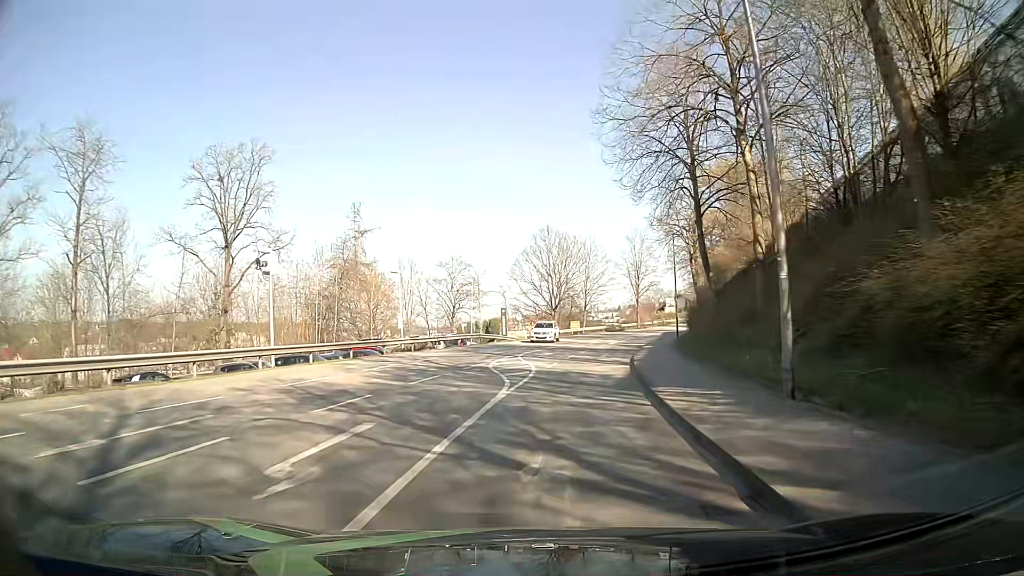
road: tertiary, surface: asphalt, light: Day
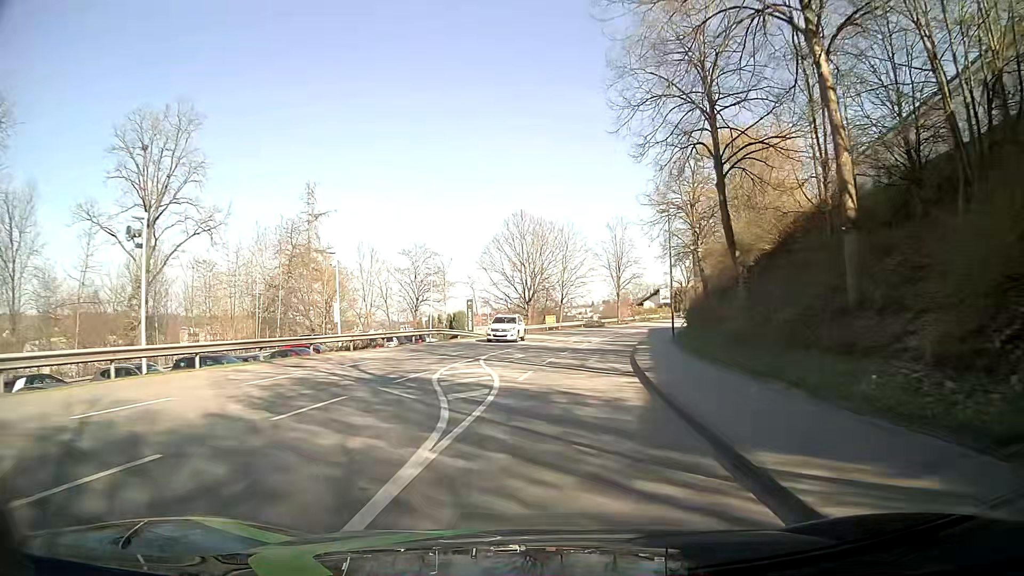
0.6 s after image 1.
(+0.1, +7.5) m; +2°
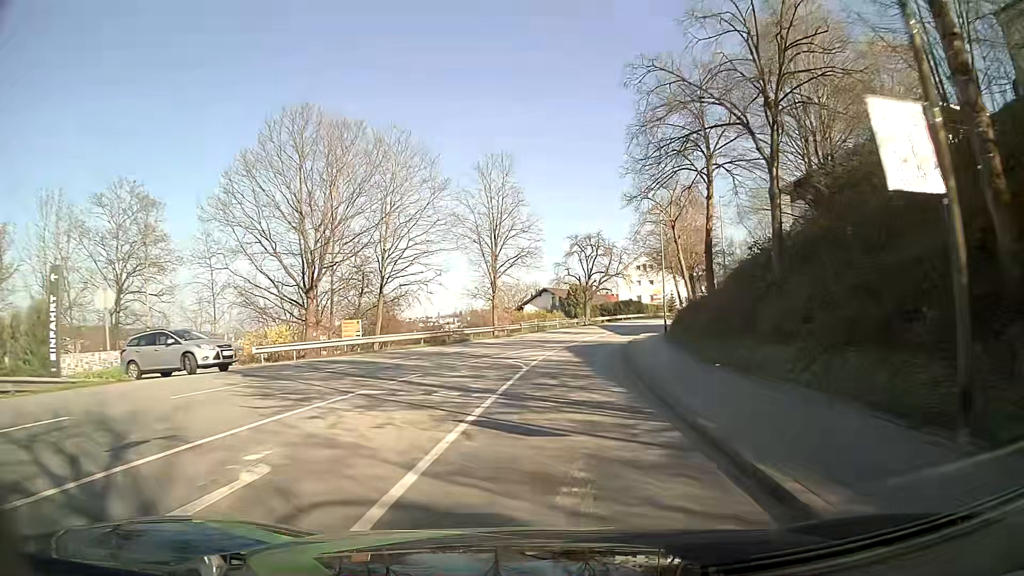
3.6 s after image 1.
(+3.4, +37.4) m; +11°
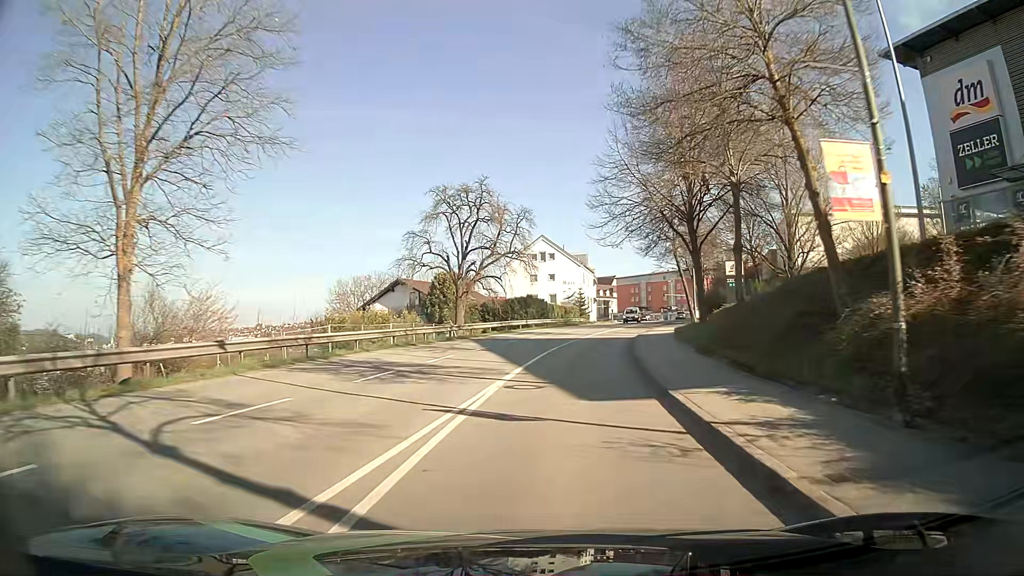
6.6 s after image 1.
(+3.1, +37.4) m; +10°
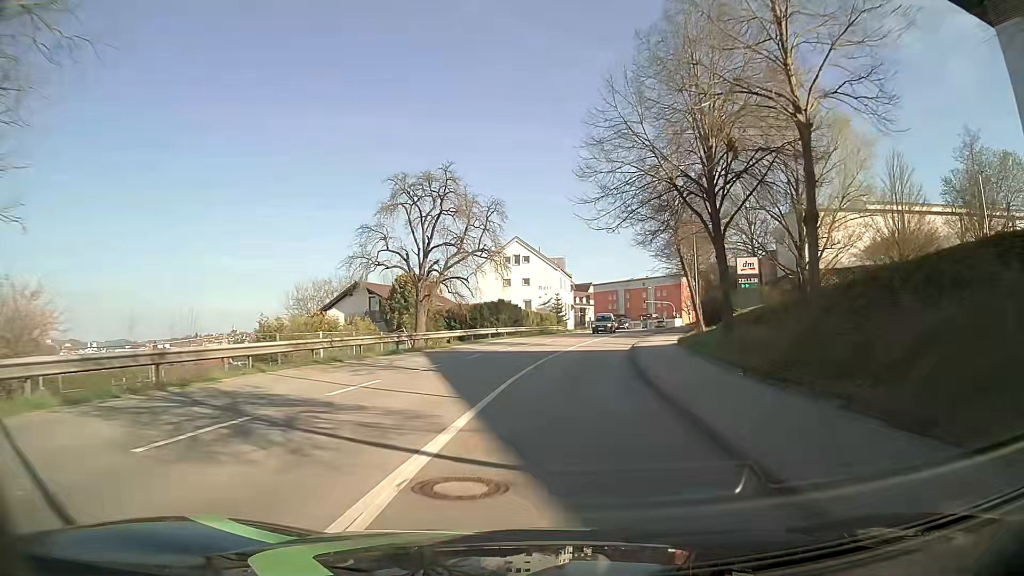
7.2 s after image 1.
(+0.1, +7.5) m; +2°
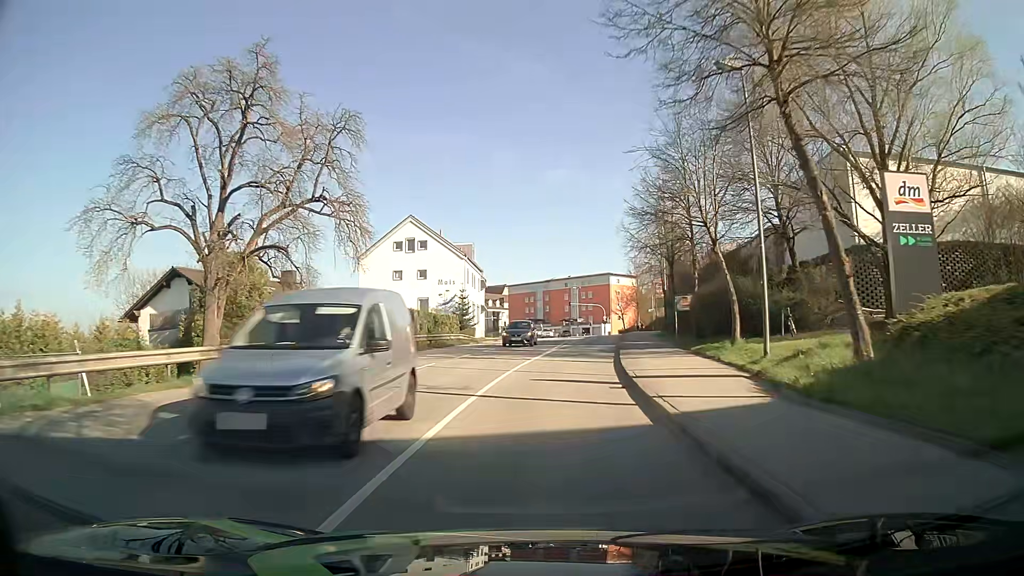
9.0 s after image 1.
(+1.5, +22.4) m; +8°
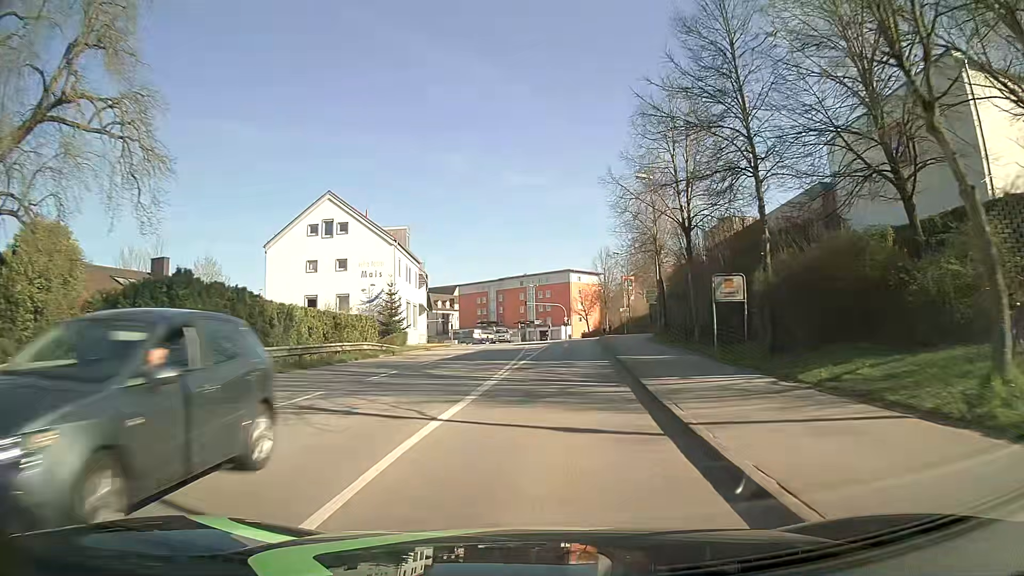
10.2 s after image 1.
(+0.4, +15.0) m; +4°
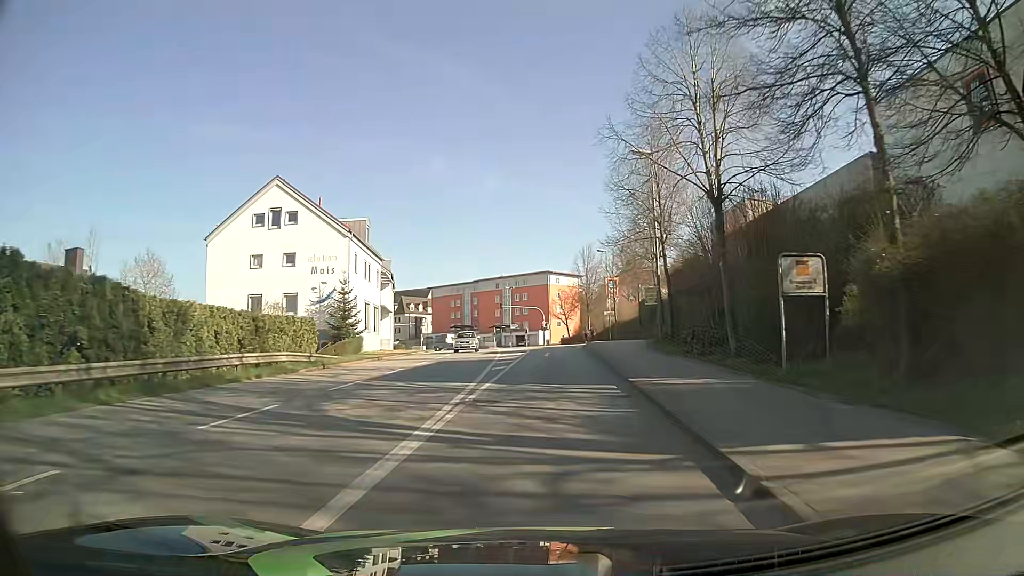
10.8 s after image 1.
(+0.1, +7.5) m; +2°
(0, +10) (0, +20) (+1, +30) (+1, +40) (+1, +50) (0, +60) (0, +70) (-2, +80) (-4, +90) (-6, +99) m
